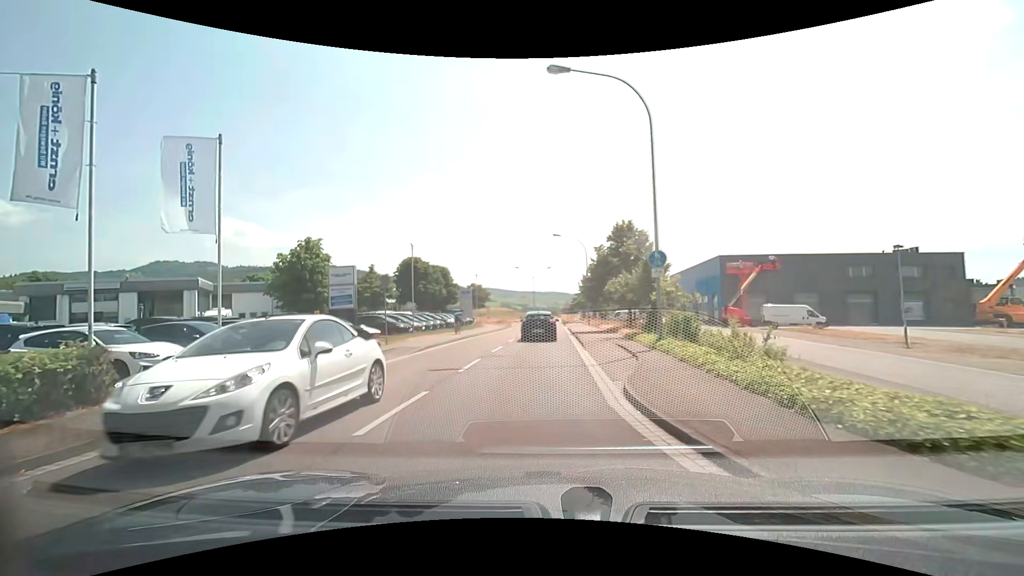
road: tertiary_link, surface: asphalt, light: Day
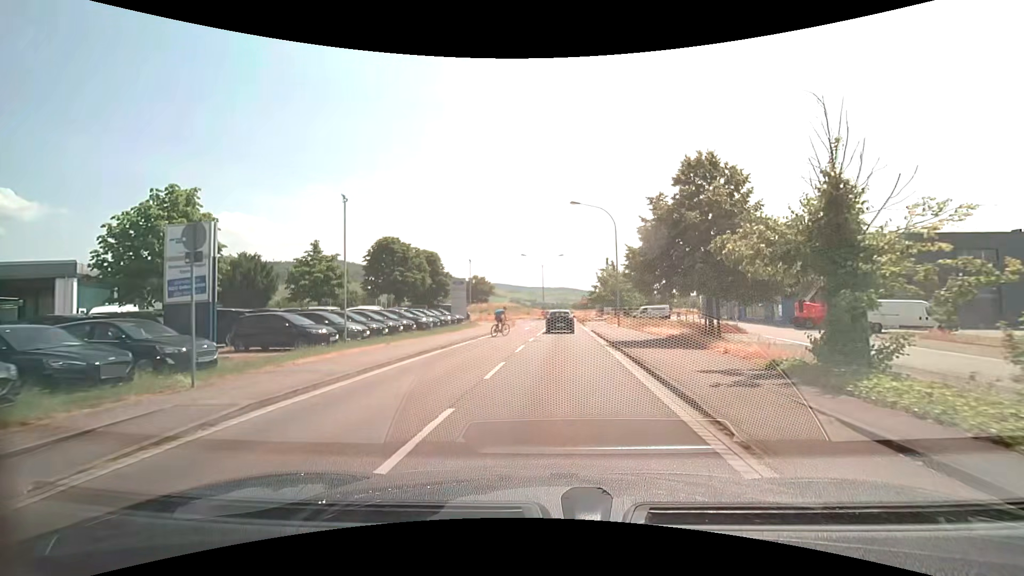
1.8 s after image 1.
(-0.5, +14.0) m; -2°
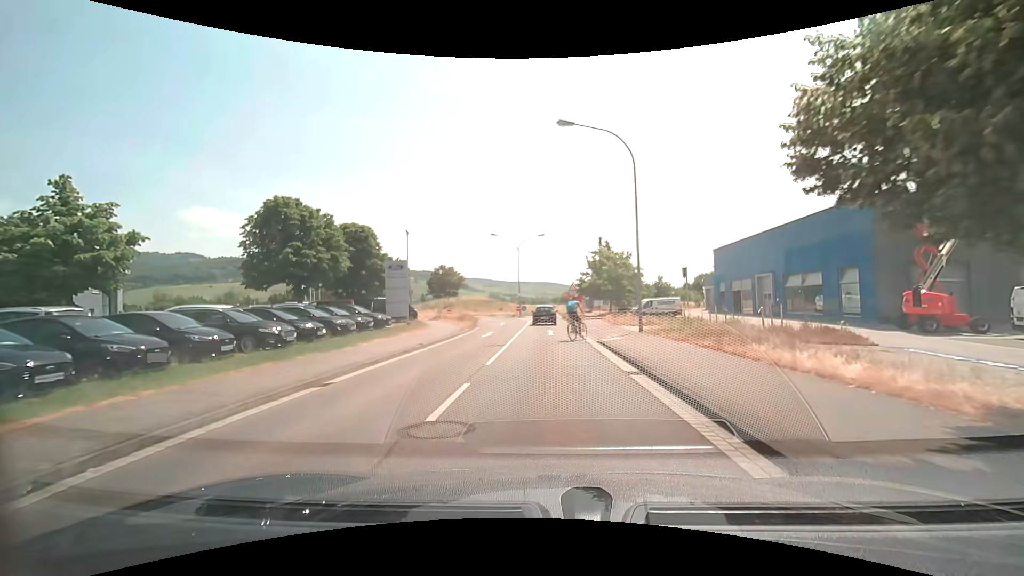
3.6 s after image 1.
(+0.4, +15.8) m; +2°
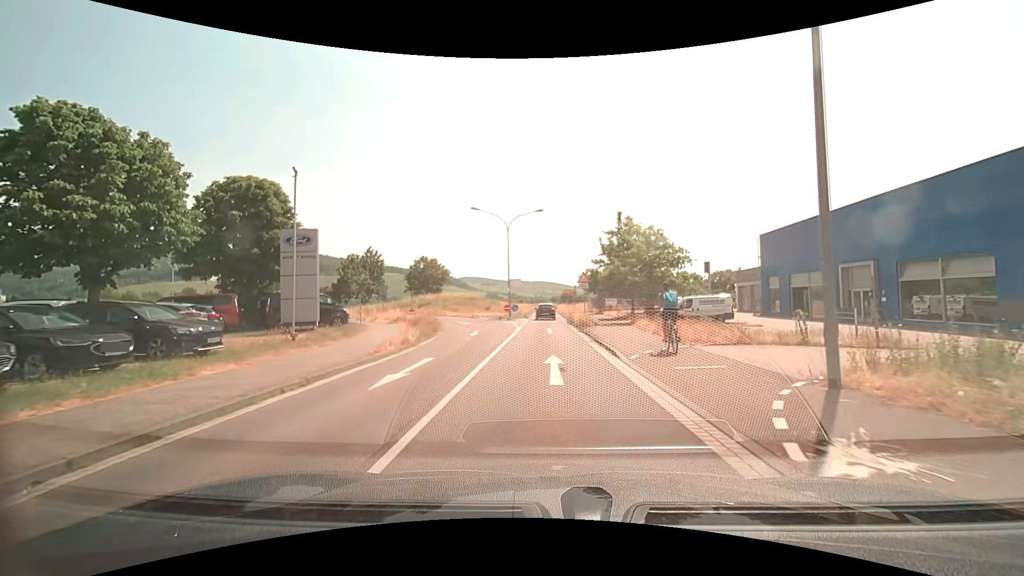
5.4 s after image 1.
(0.0, +14.9) m; 0°
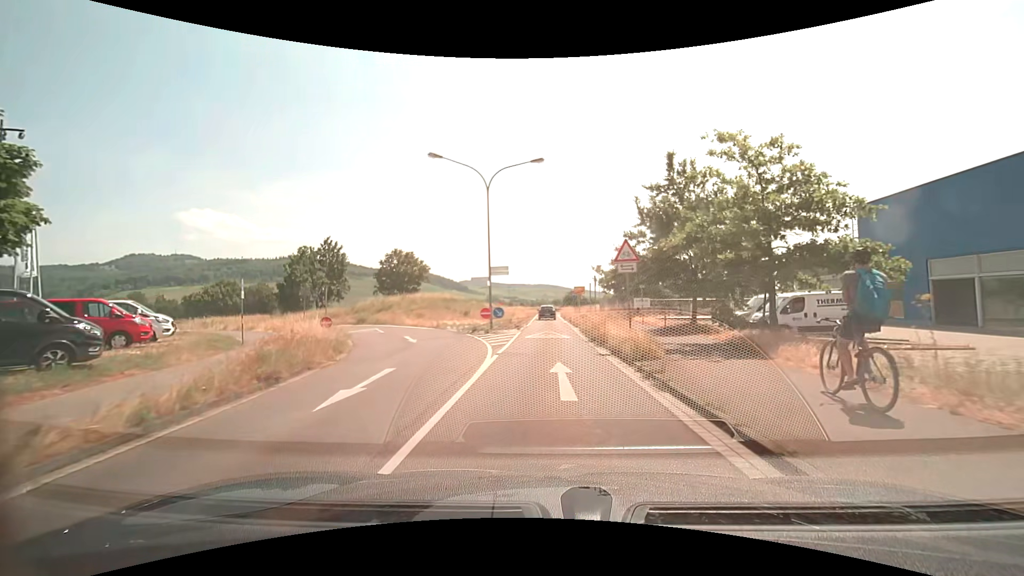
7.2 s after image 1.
(0.0, +16.6) m; 0°
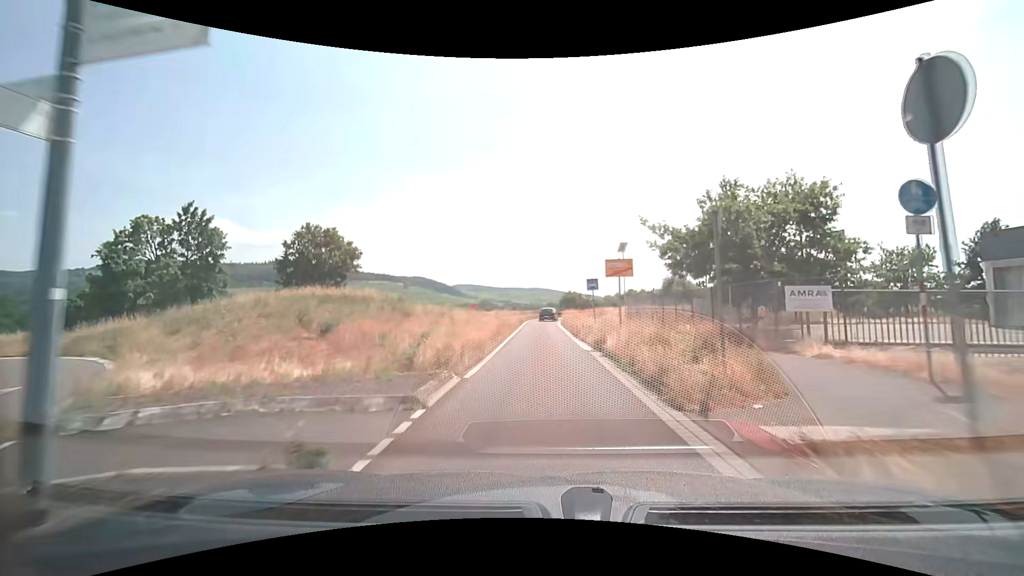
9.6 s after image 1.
(0.0, +24.6) m; 0°
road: tertiary
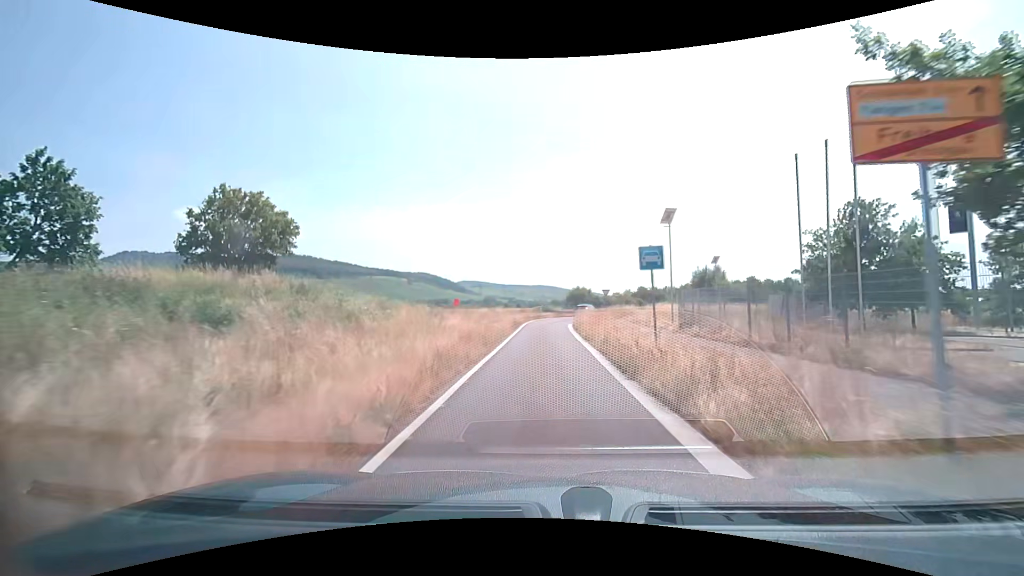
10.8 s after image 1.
(0.0, +13.2) m; -1°
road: trunk_link
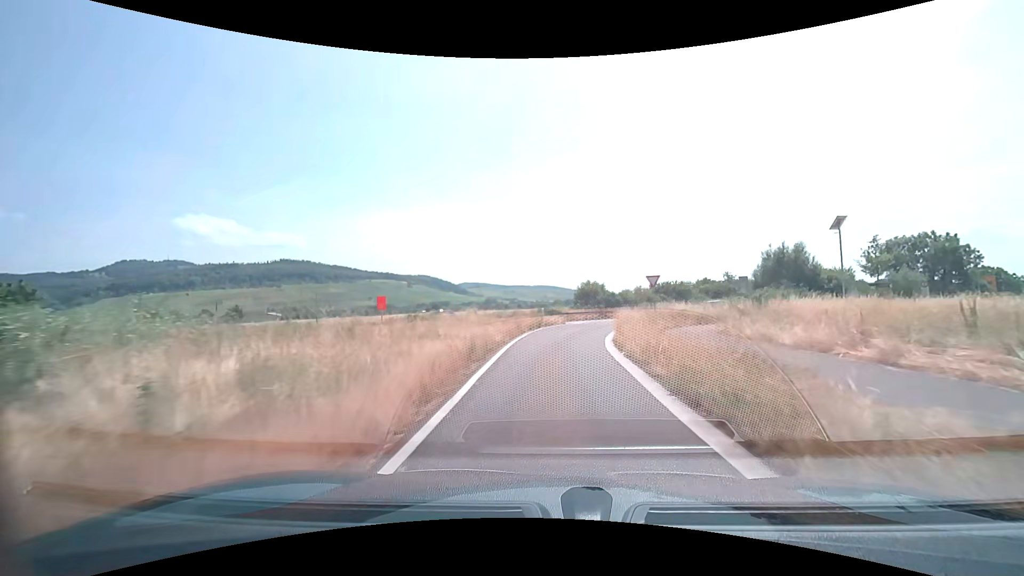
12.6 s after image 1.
(-0.1, +20.5) m; 0°
(0, +10) (+1, +20) (+2, +30) (+6, +39) (+12, +47) (+19, +55) (+26, +61) (+34, +68) (+41, +74) (+49, +81) m
